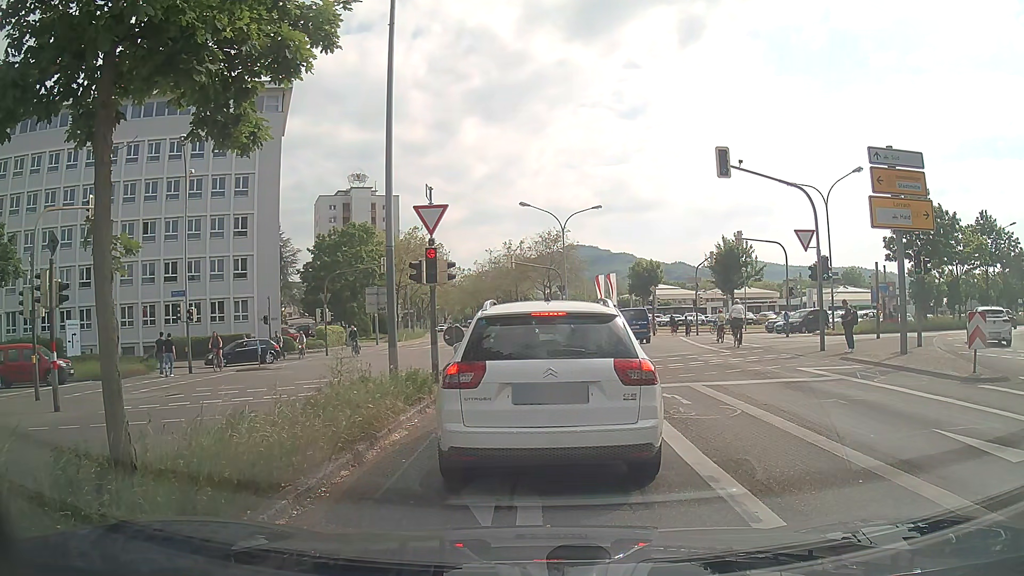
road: secondary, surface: asphalt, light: Day
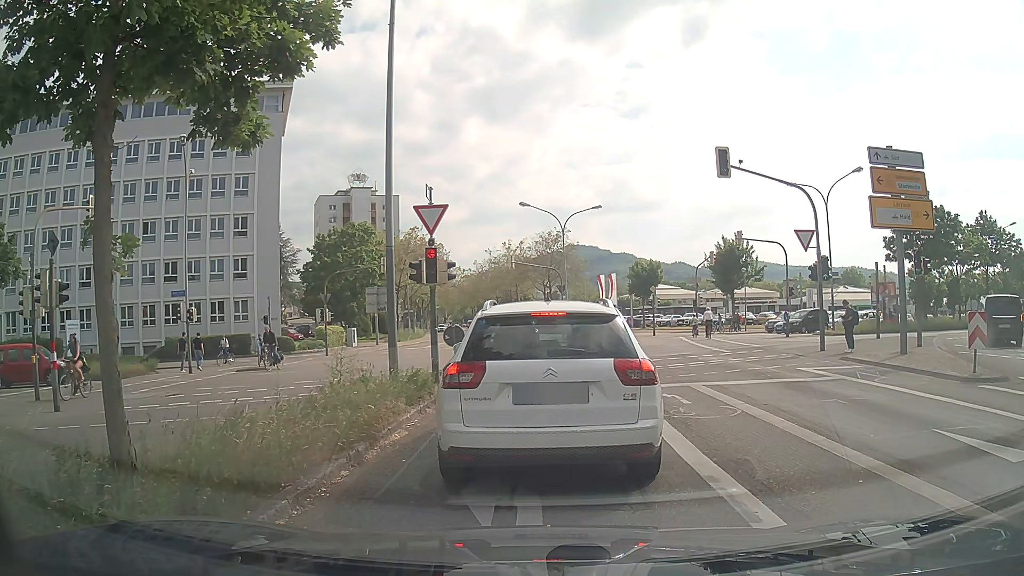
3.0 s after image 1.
(0.0, 0.0) m; 0°
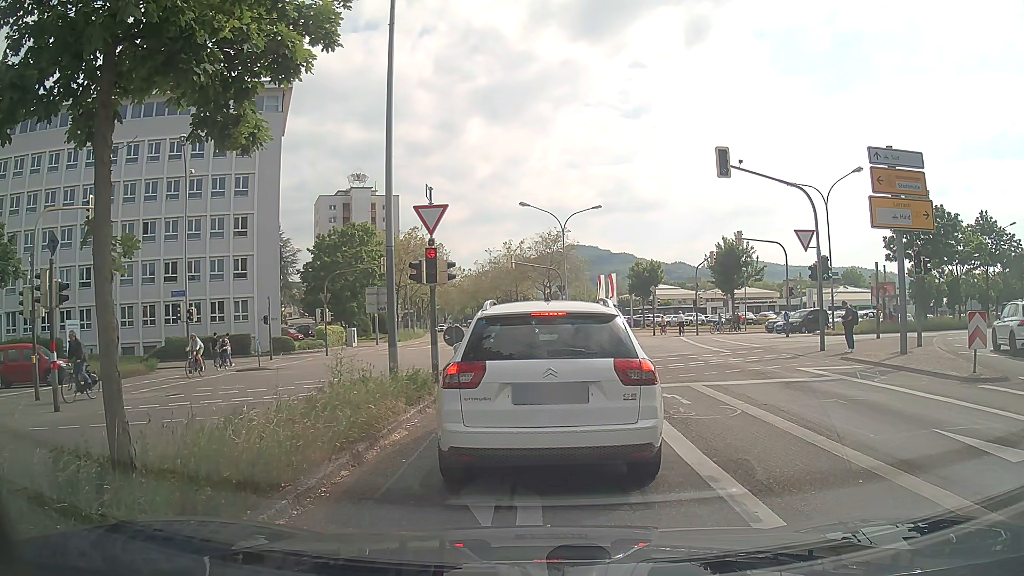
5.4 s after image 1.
(0.0, 0.0) m; 0°
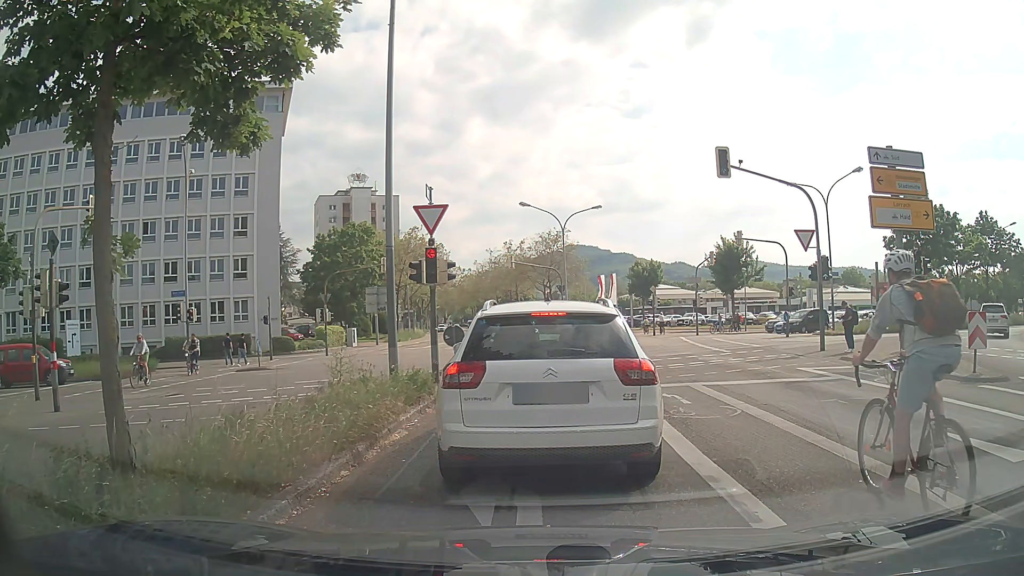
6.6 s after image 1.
(0.0, 0.0) m; 0°
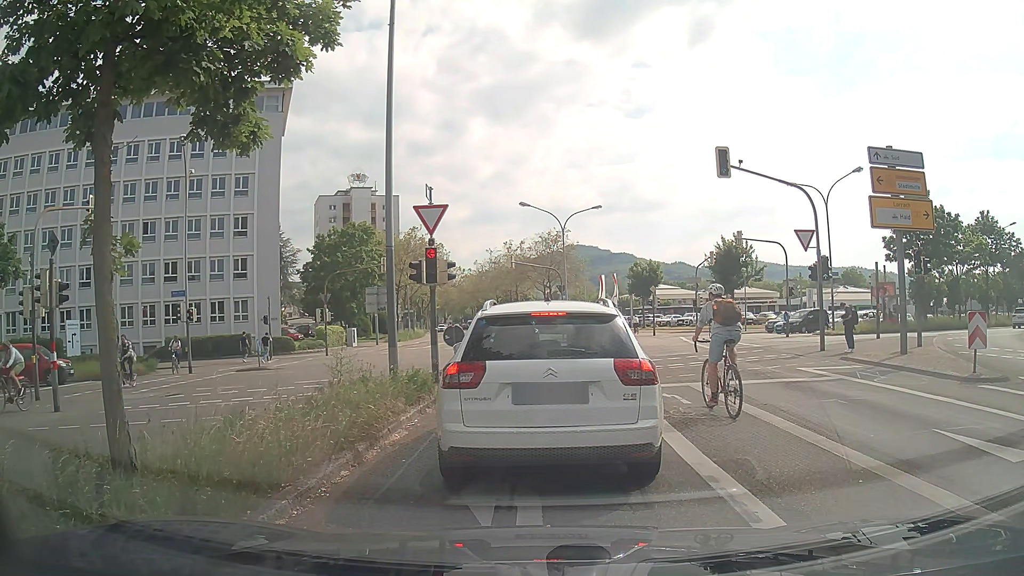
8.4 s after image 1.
(0.0, 0.0) m; 0°
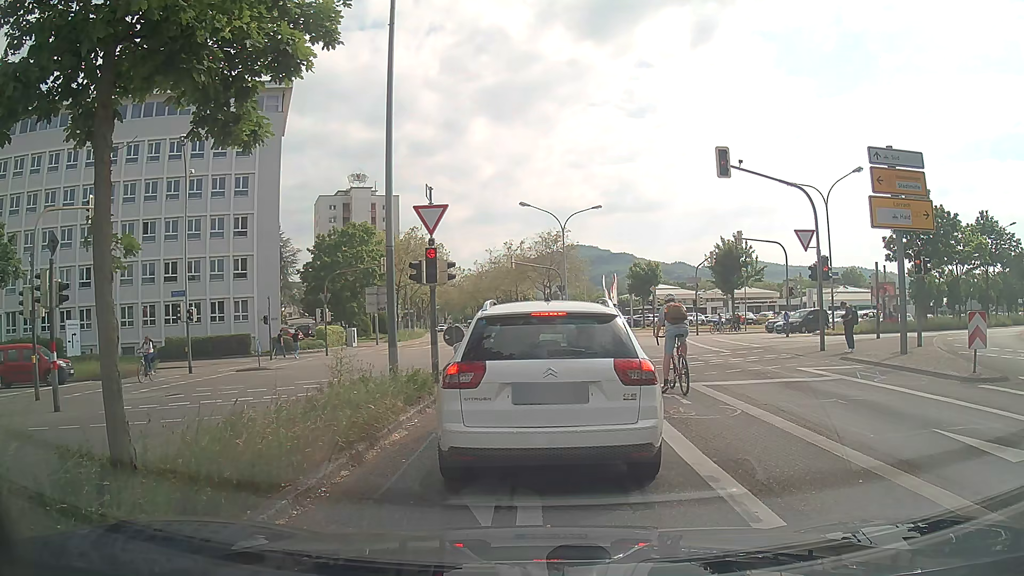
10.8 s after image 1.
(0.0, 0.0) m; 0°
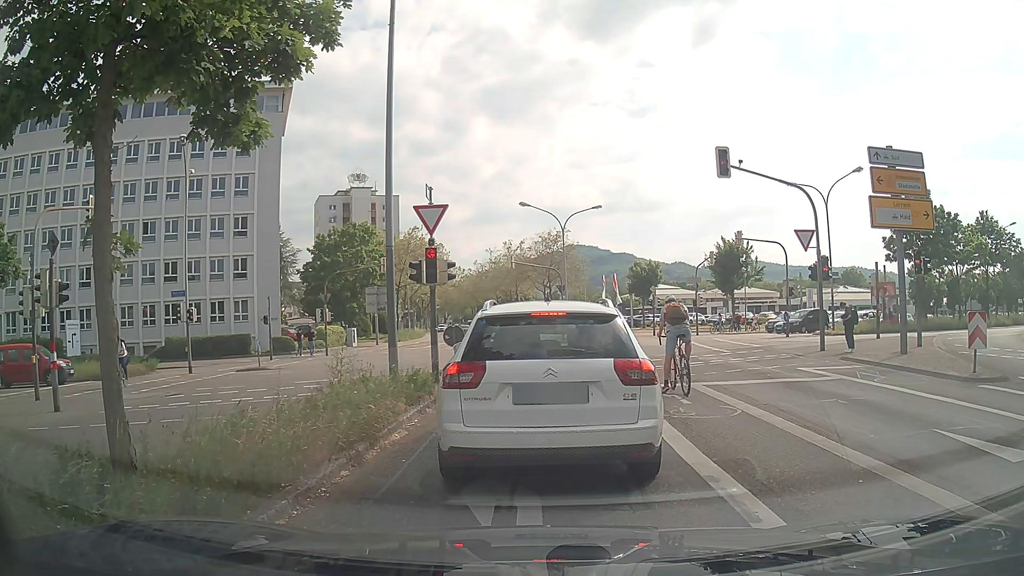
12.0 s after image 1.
(0.0, 0.0) m; 0°
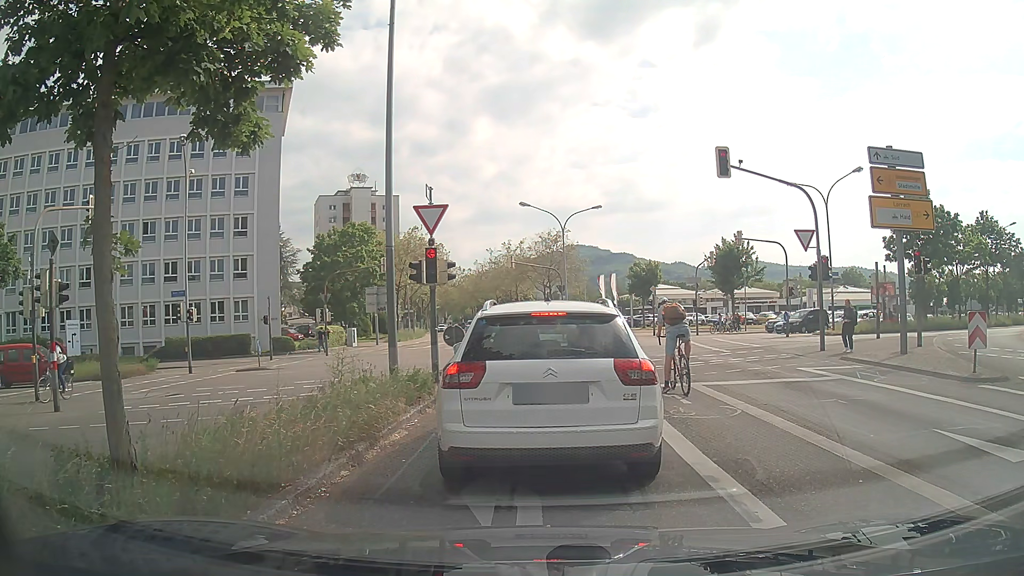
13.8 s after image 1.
(0.0, 0.0) m; 0°
